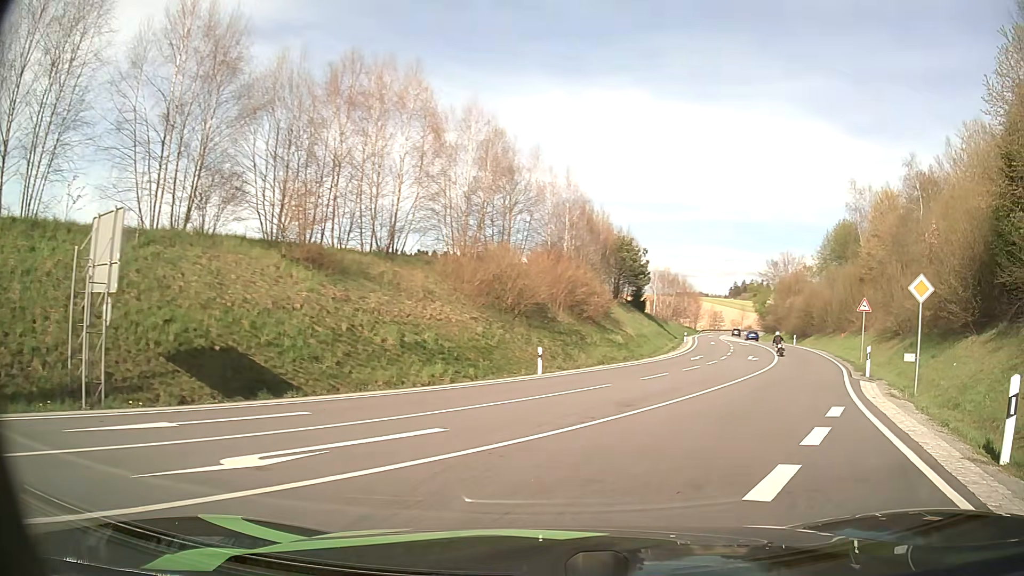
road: secondary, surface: asphalt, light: Day
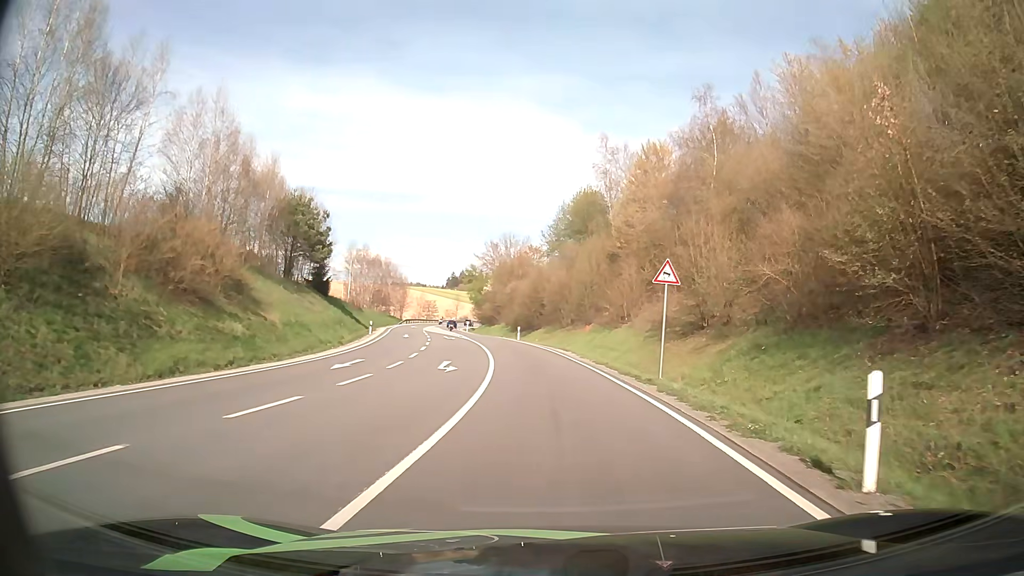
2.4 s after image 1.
(+6.1, +18.2) m; +25°
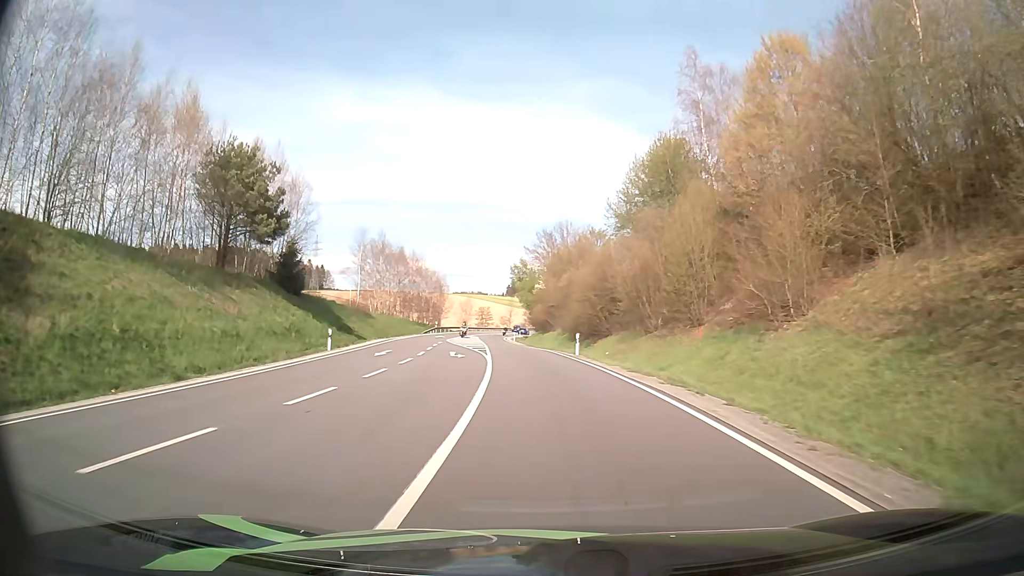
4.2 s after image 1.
(-0.5, +23.3) m; -5°
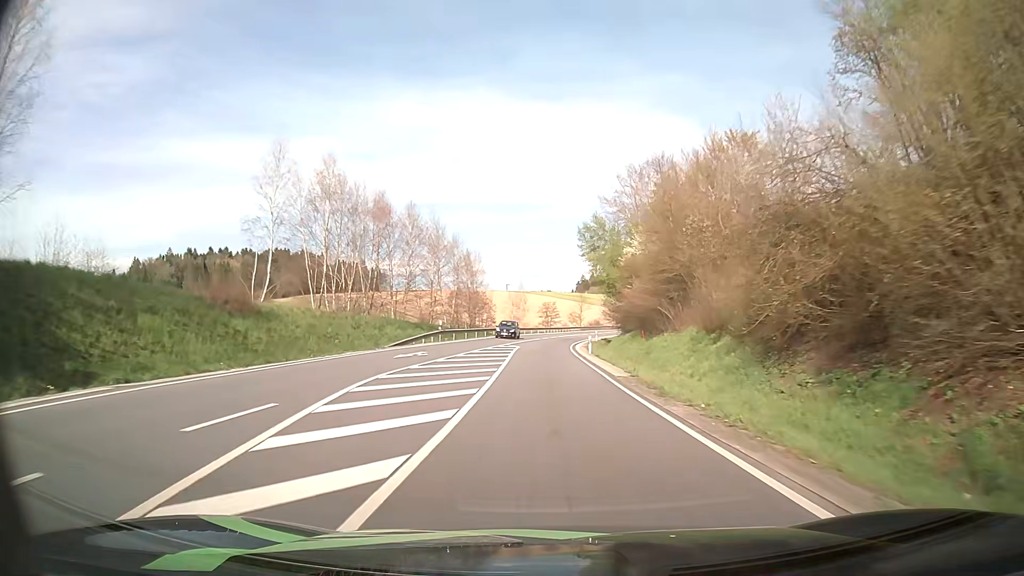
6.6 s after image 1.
(-2.2, +40.6) m; -6°
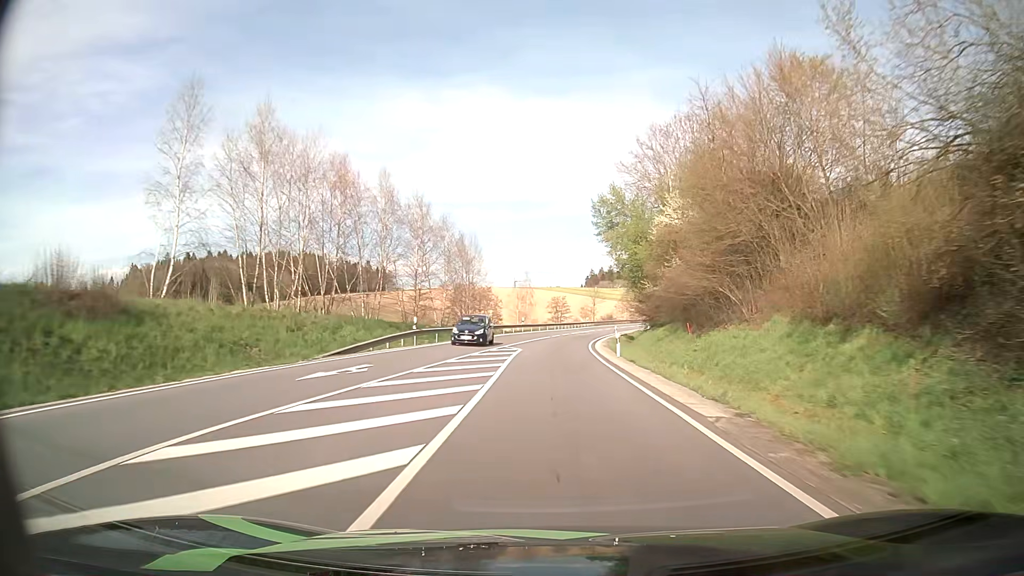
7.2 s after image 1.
(-0.1, +11.5) m; -1°
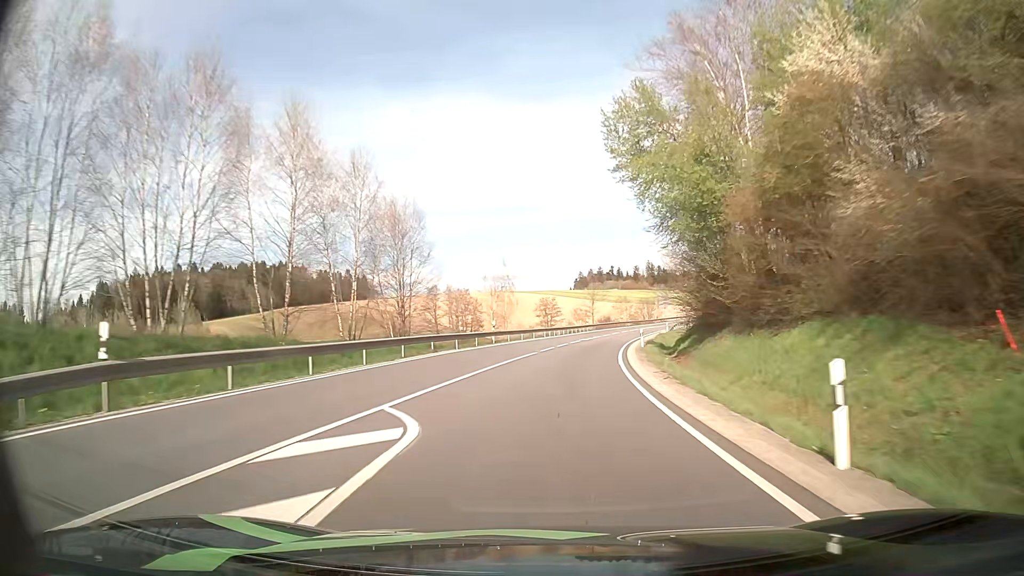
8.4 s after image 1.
(+0.1, +24.0) m; +1°
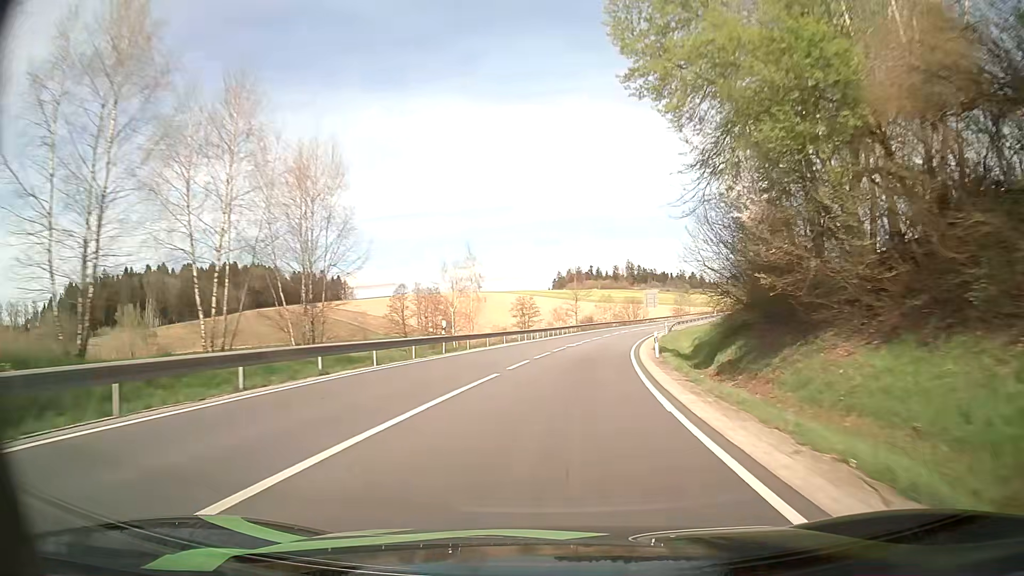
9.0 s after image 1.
(+0.1, +12.4) m; +1°
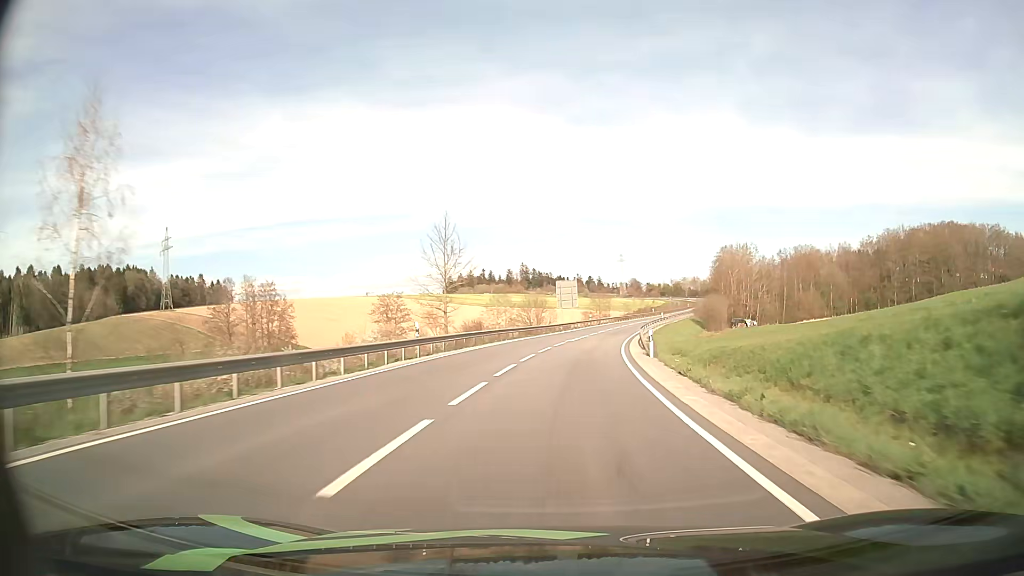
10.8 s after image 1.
(+3.1, +38.0) m; +9°
(0, +10) (+1, +20) (+2, +30) (+3, +40) (+4, +50) (+6, +60) (+8, +69) (+11, +79) (+14, +89) (+16, +98) m
